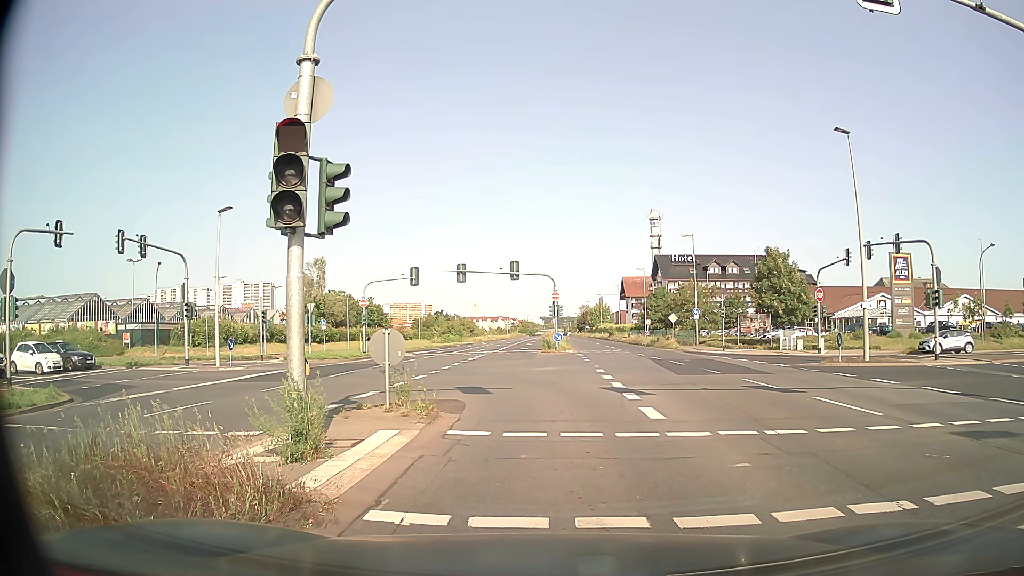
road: primary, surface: asphalt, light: Day
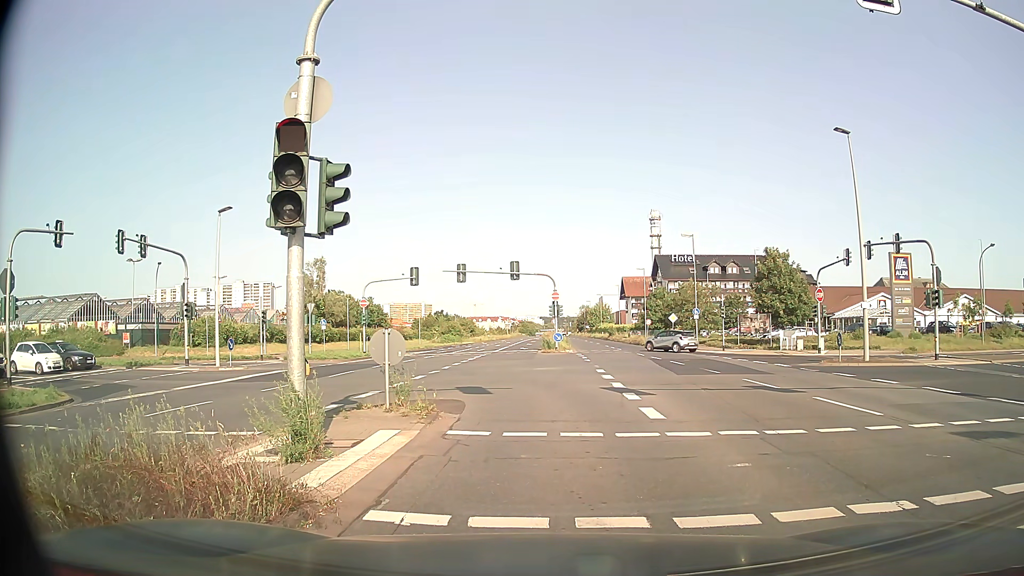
(0.0, 0.0) m; 0°
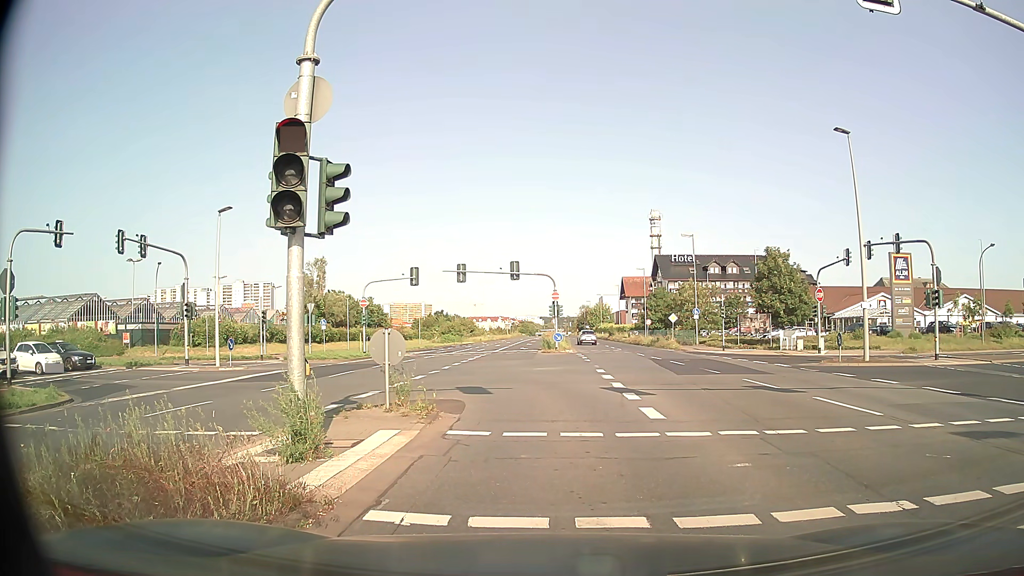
(0.0, 0.0) m; 0°
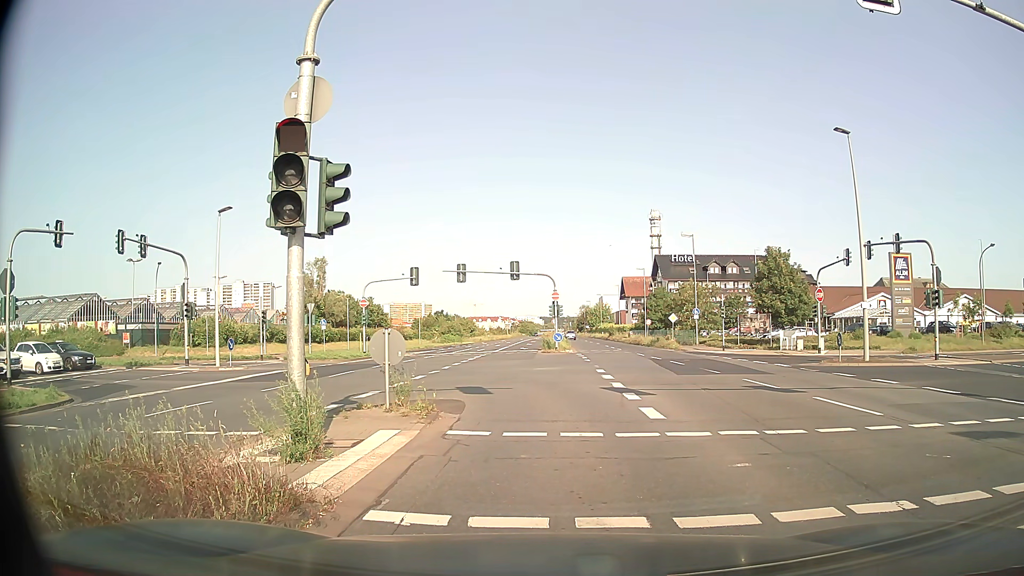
(0.0, 0.0) m; 0°
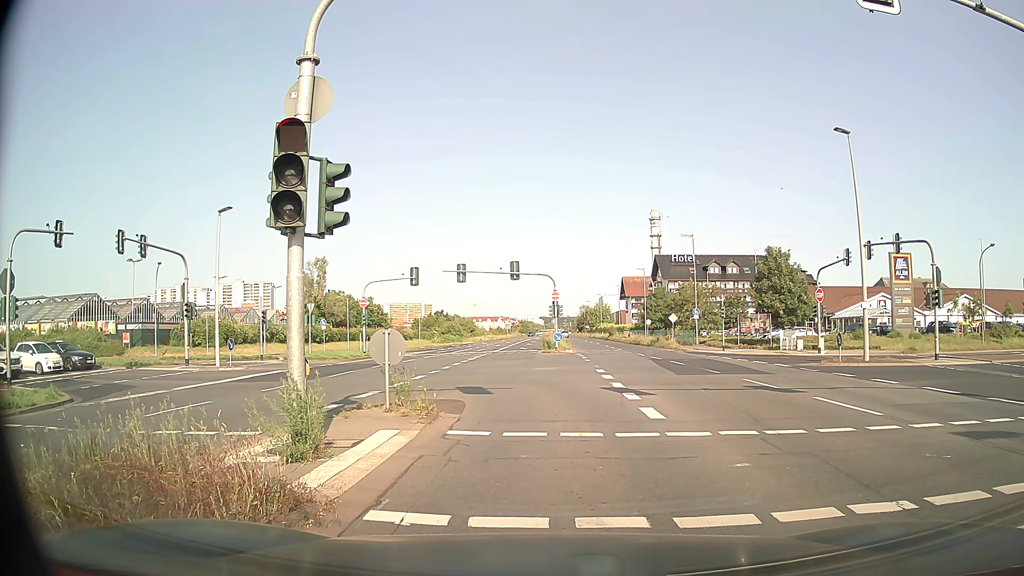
(0.0, 0.0) m; 0°
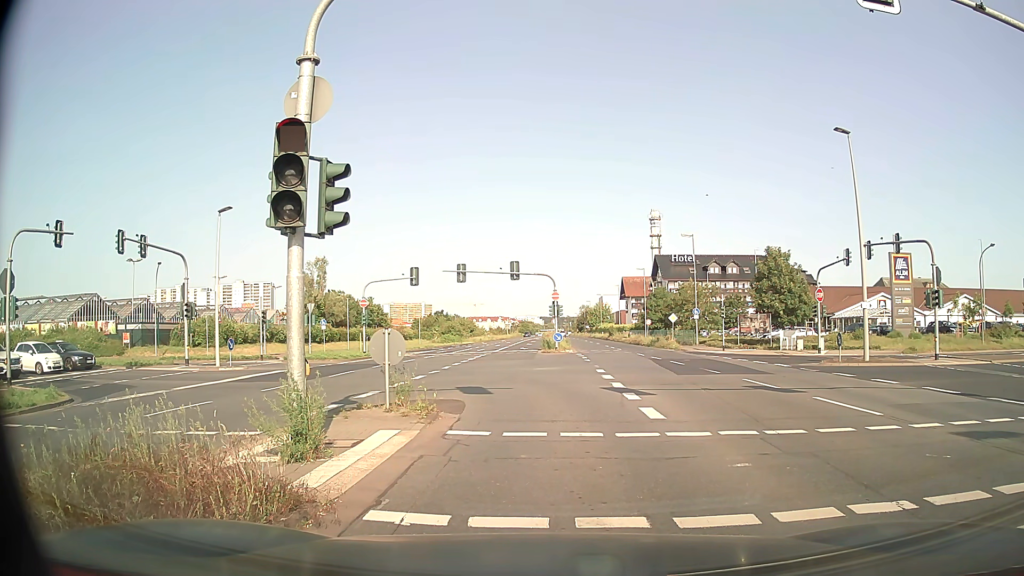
(0.0, 0.0) m; 0°
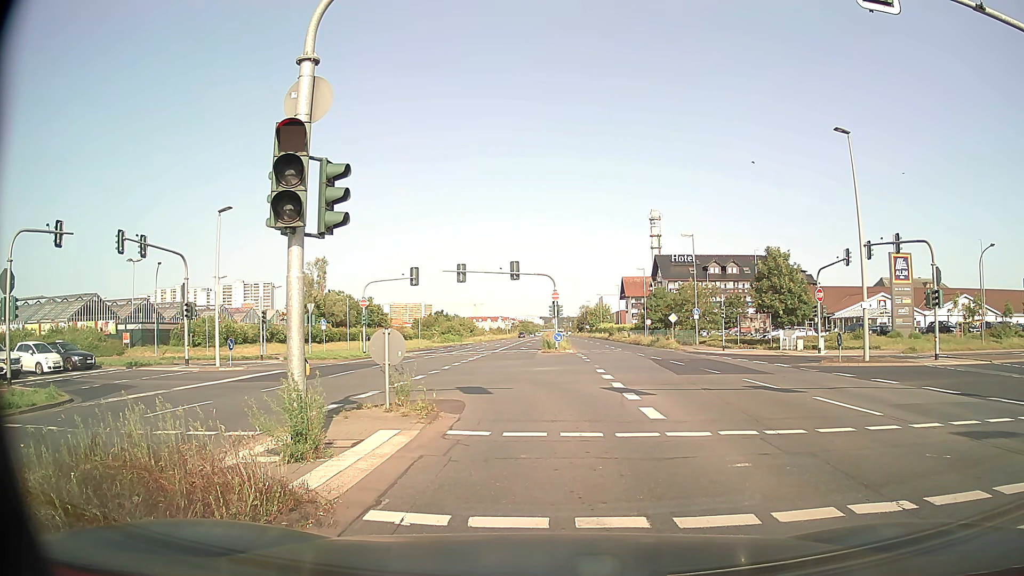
(0.0, 0.0) m; 0°
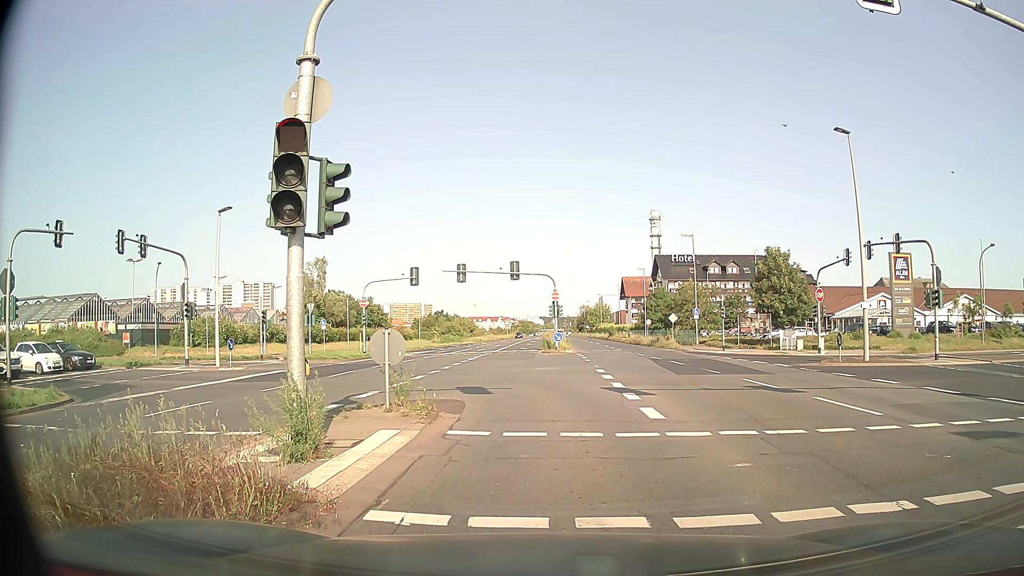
(0.0, 0.0) m; 0°
(0, +10) (-1, +20) (-6, +29) (-13, +35) (-23, +39) (-33, +39) (-43, +38) (-53, +37) (-62, +36) (-72, +36) m
